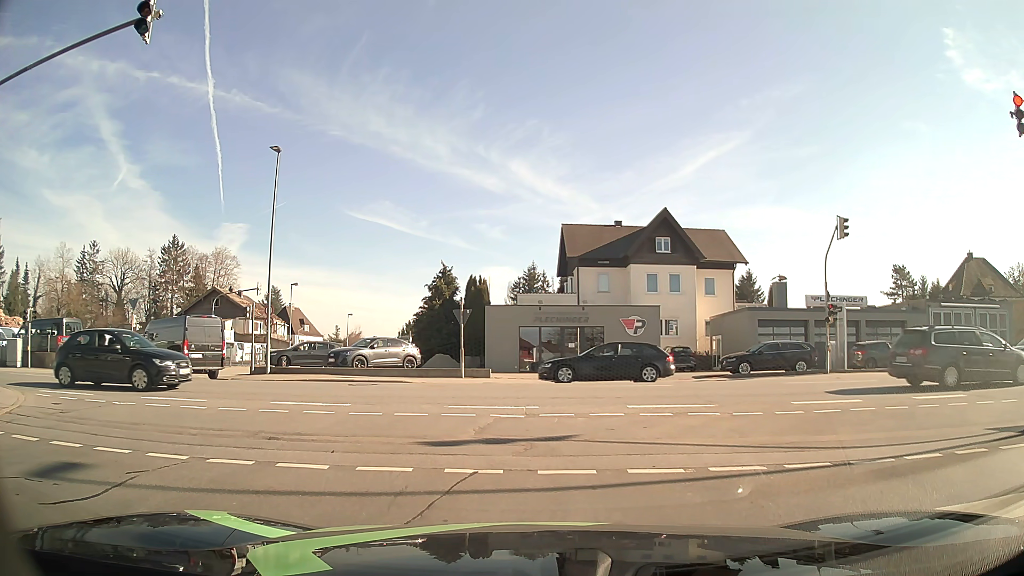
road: residential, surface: asphalt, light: Day
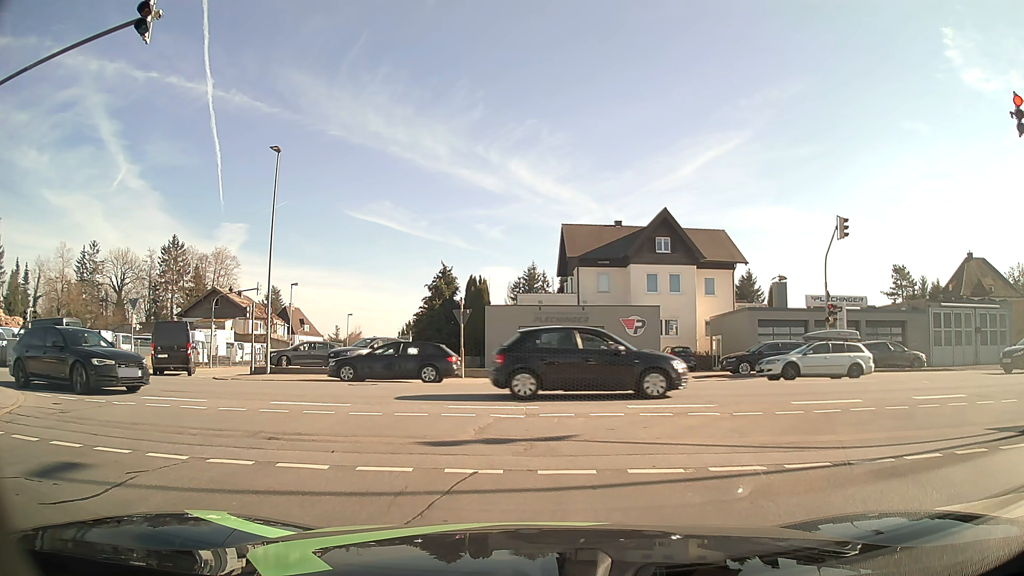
(0.0, 0.0) m; 0°
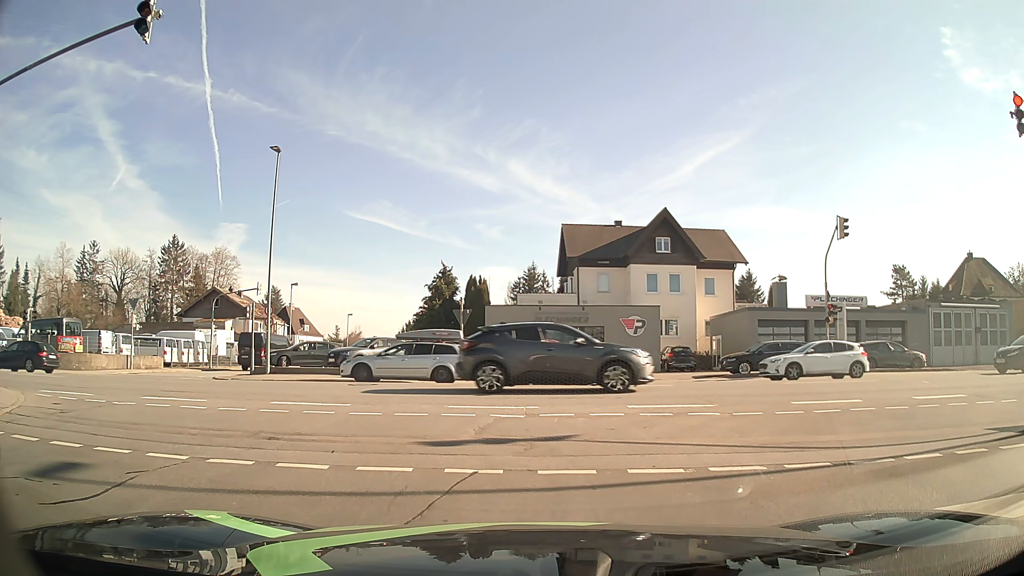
(0.0, 0.0) m; 0°
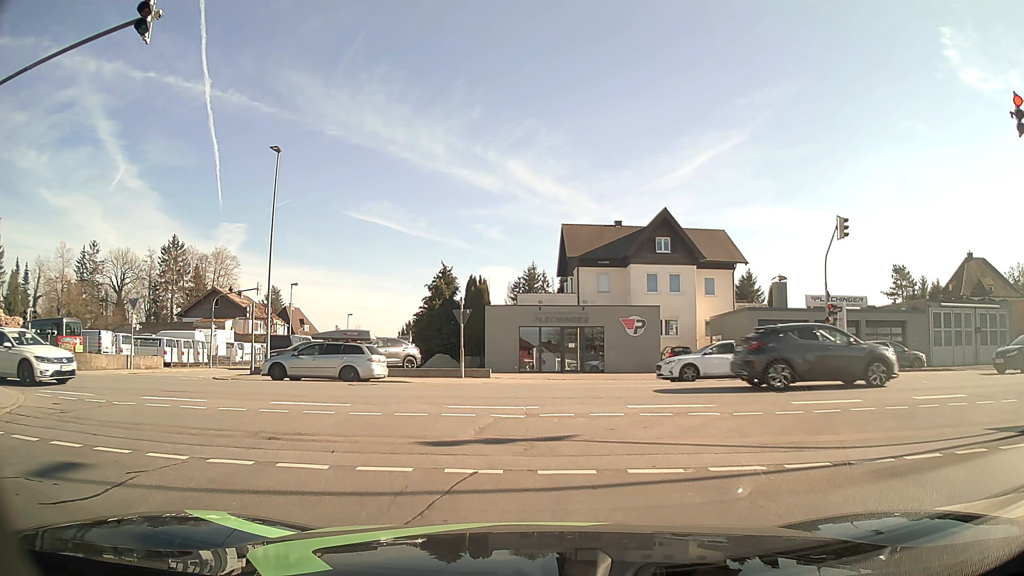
(0.0, 0.0) m; 0°
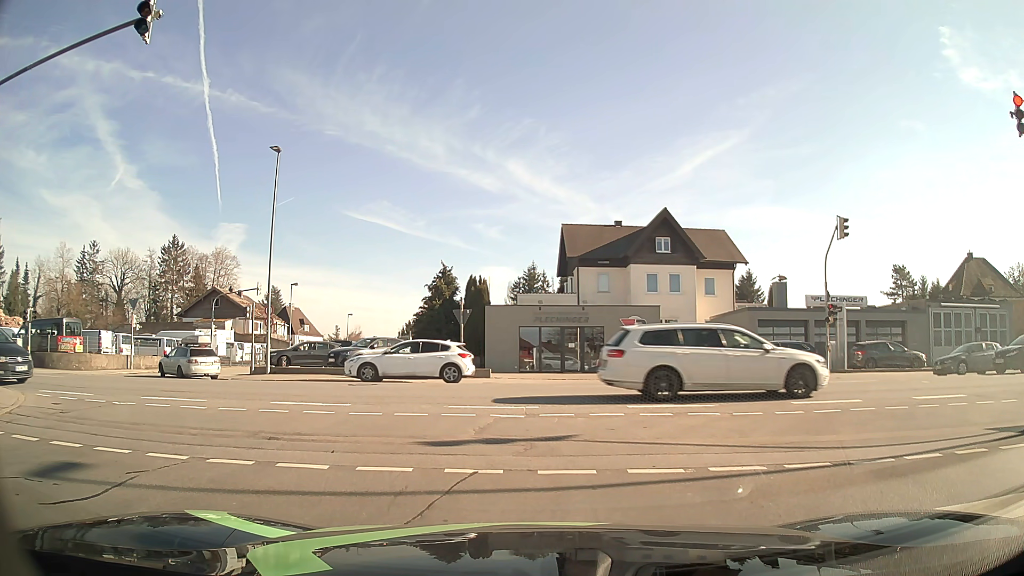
(0.0, 0.0) m; 0°
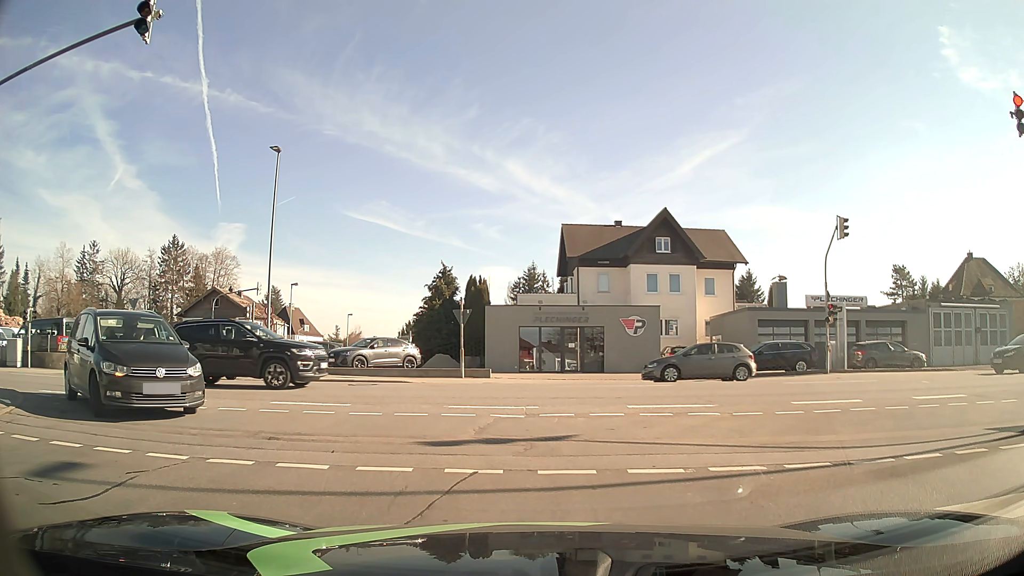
(0.0, 0.0) m; 0°
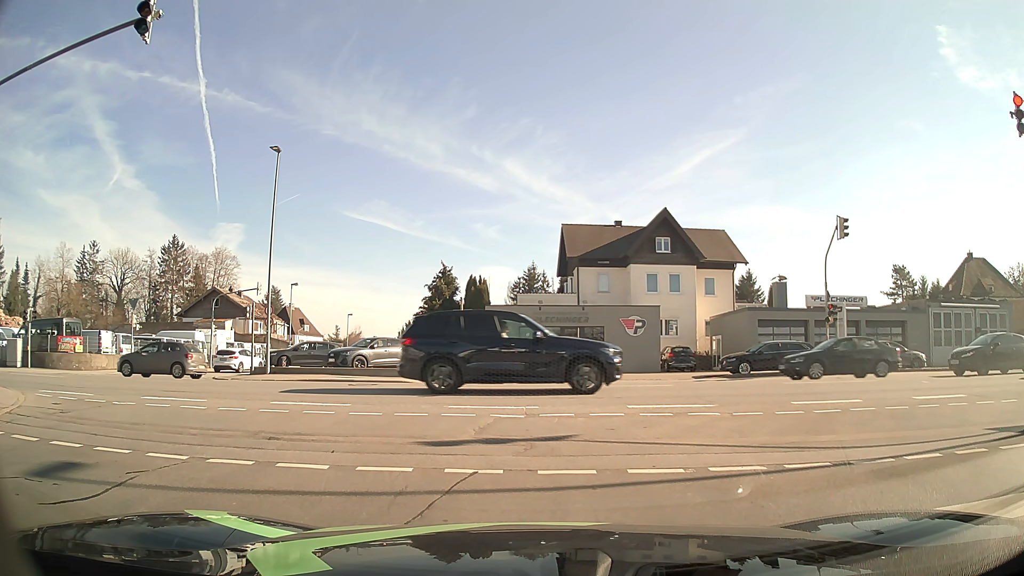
(0.0, 0.0) m; 0°
